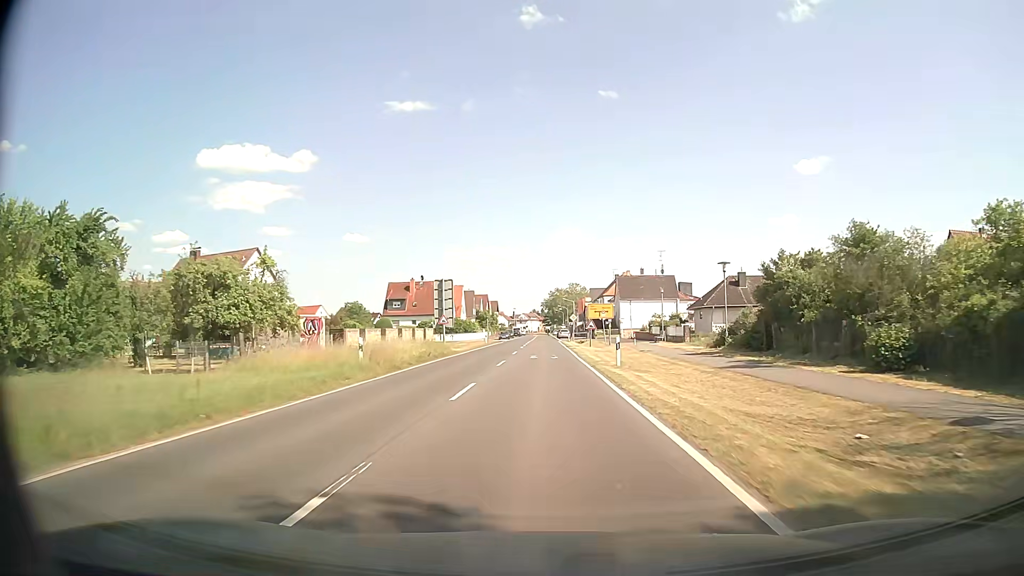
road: secondary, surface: asphalt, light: Day
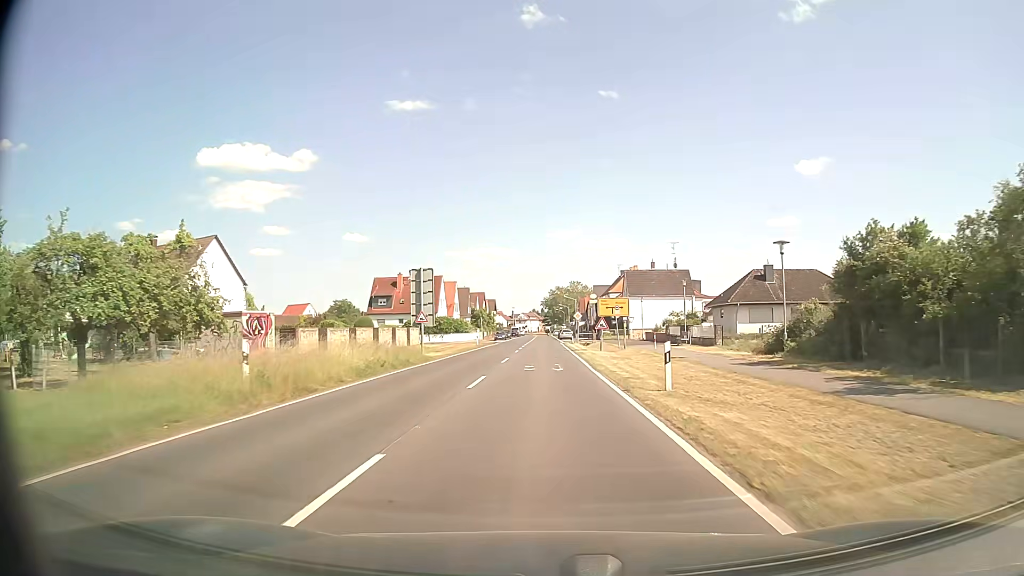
(0.0, +9.6) m; 0°
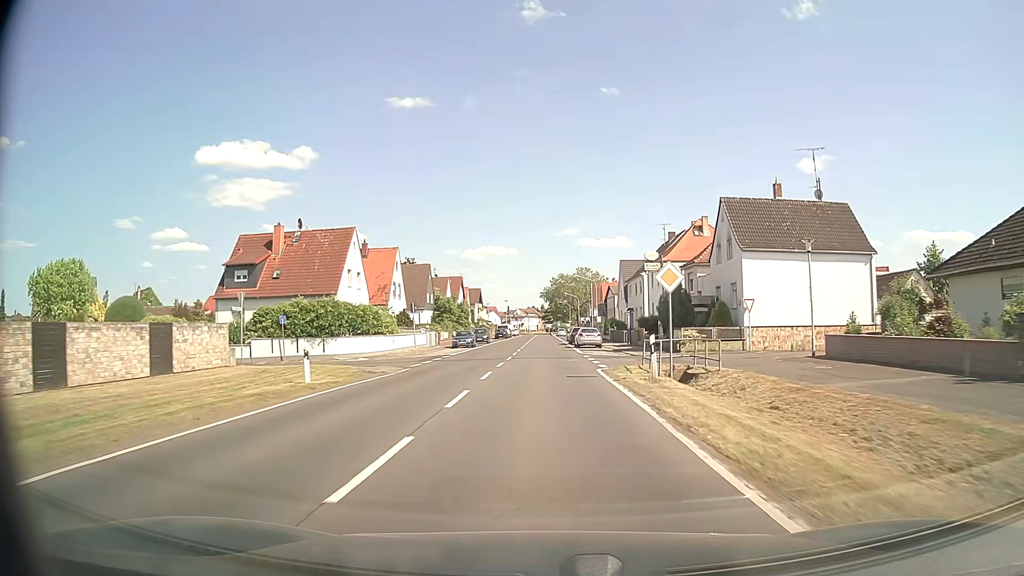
(-0.1, +46.6) m; 0°
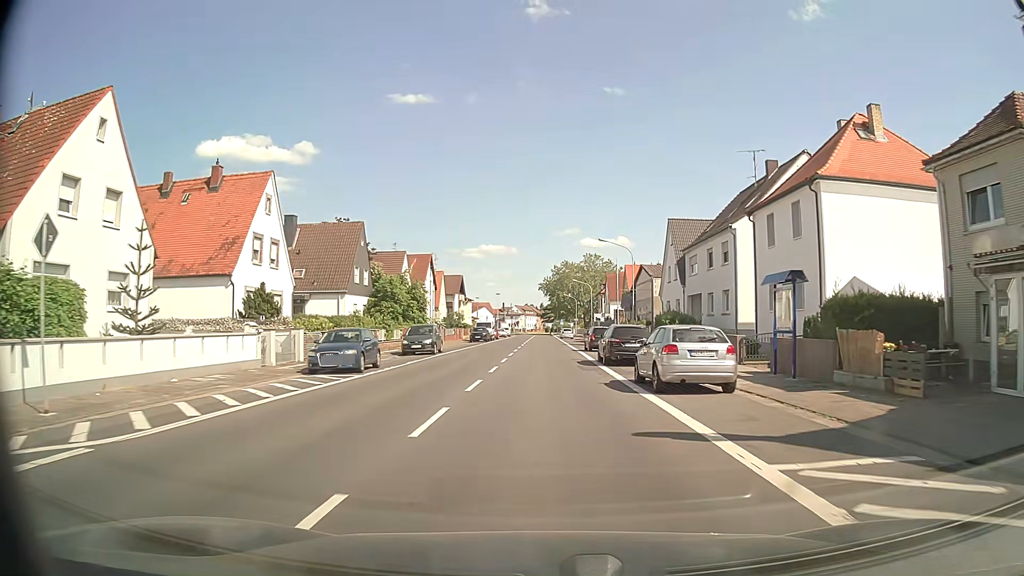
(0.0, +33.3) m; 0°
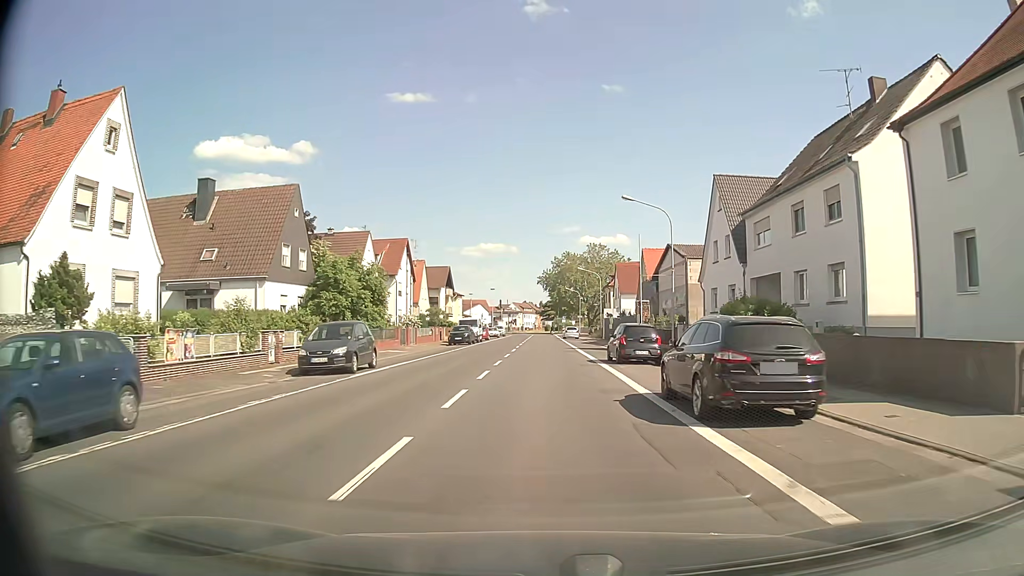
(0.0, +15.0) m; 0°
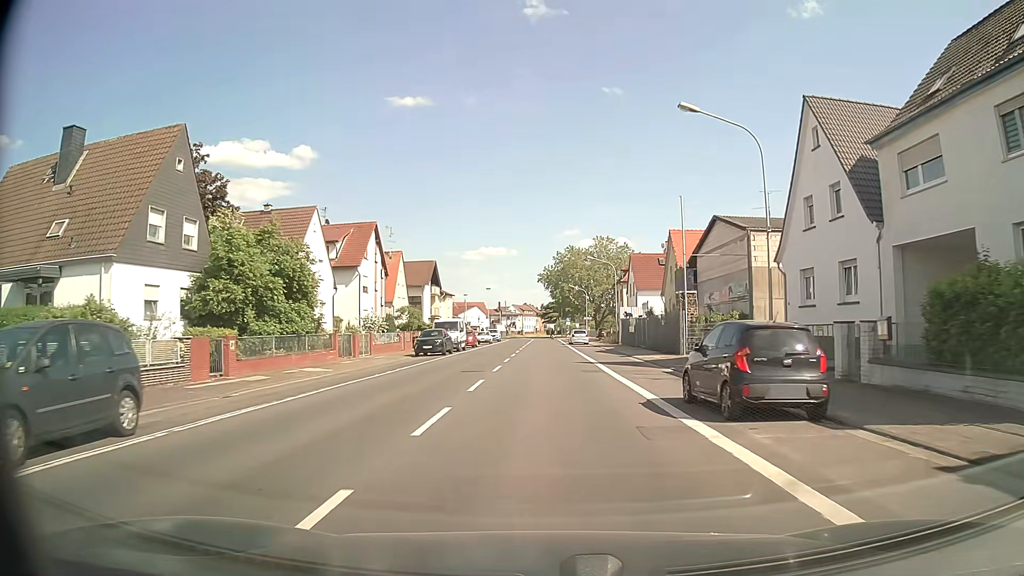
(0.0, +14.5) m; 0°
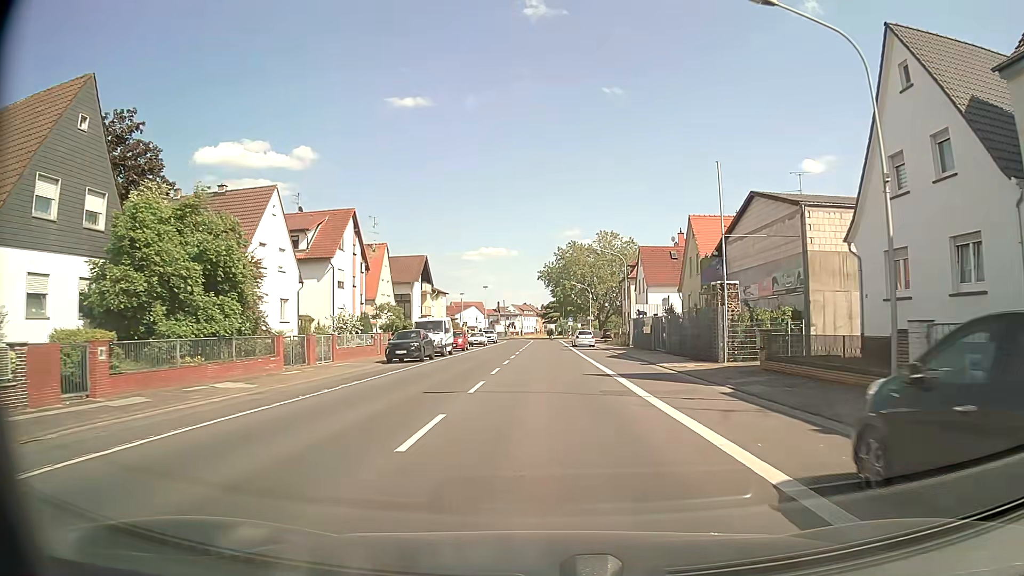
(0.0, +7.2) m; 0°
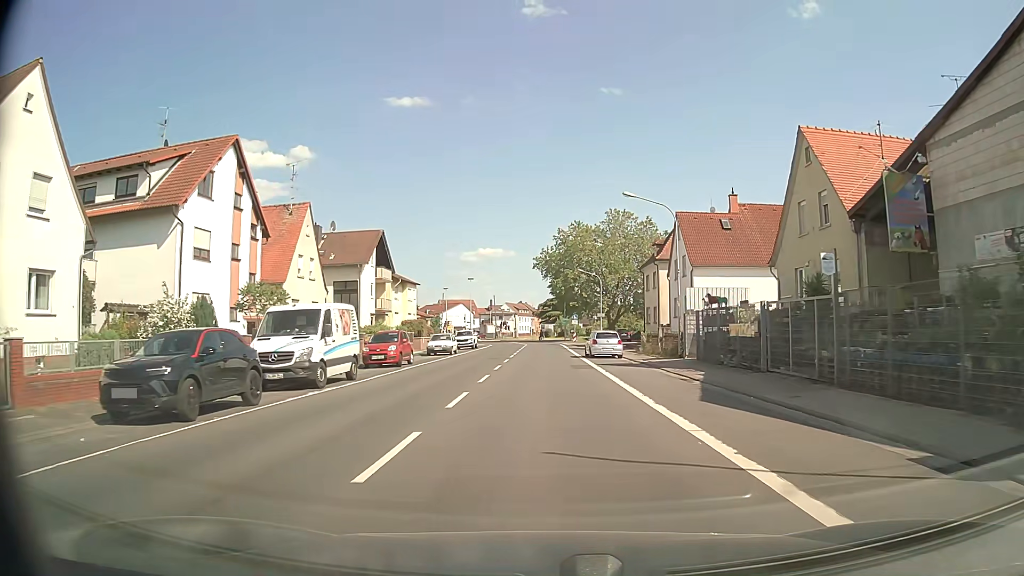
(+0.2, +21.3) m; +1°
(0, +10) (0, +20) (0, +30) (0, +40) (0, +50) (0, +60) (-1, +70) (-1, +80) (-3, +90) (-6, +99) m
